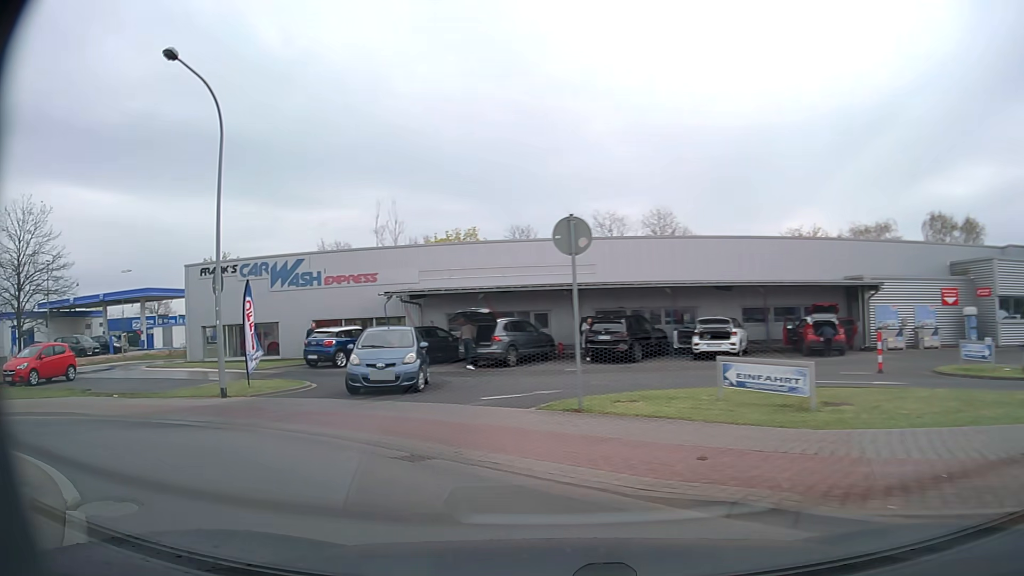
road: tertiary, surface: asphalt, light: Day
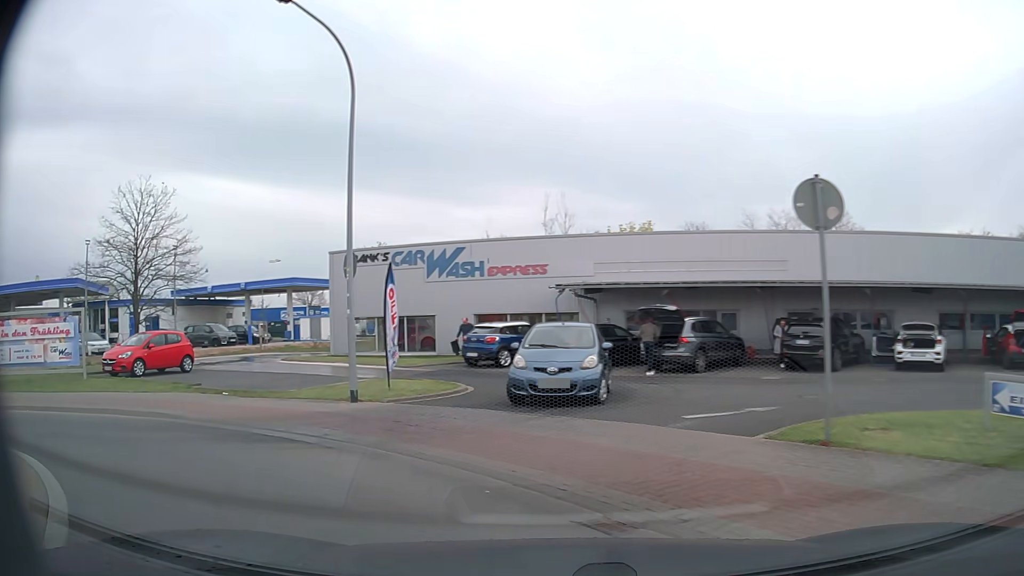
(-0.4, +2.8) m; -14°
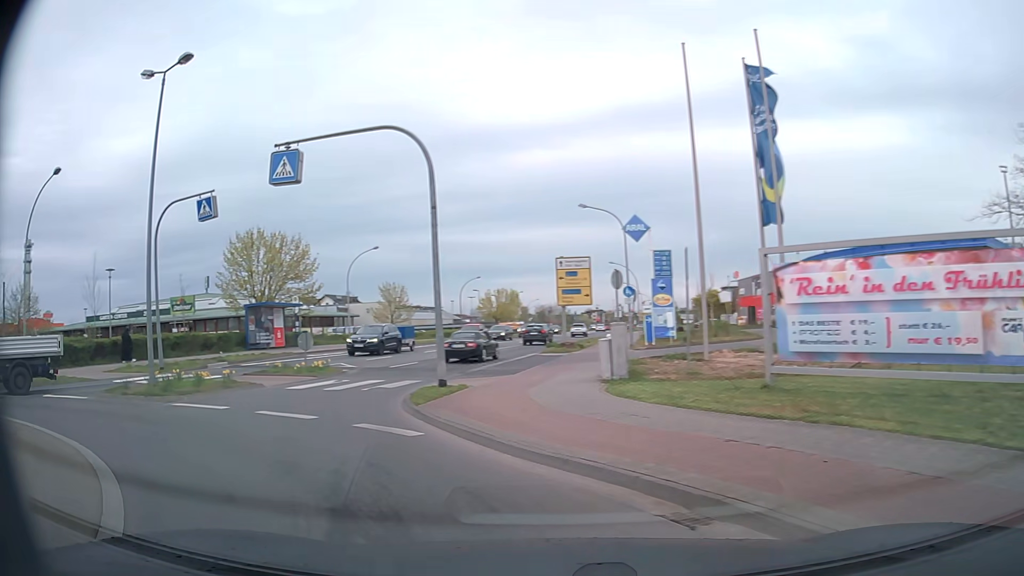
(-8.1, +10.4) m; -77°
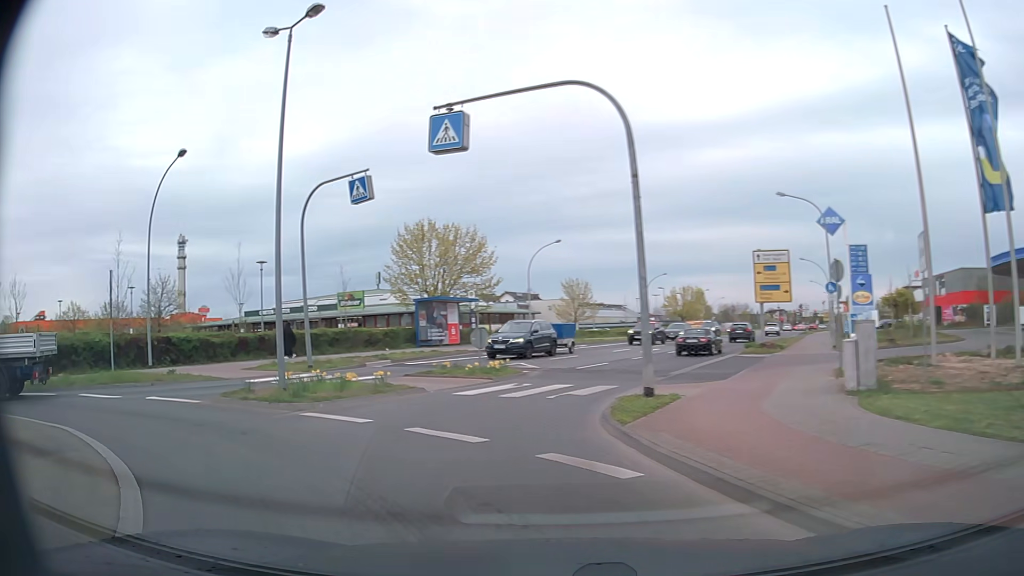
(-0.4, +2.8) m; -16°
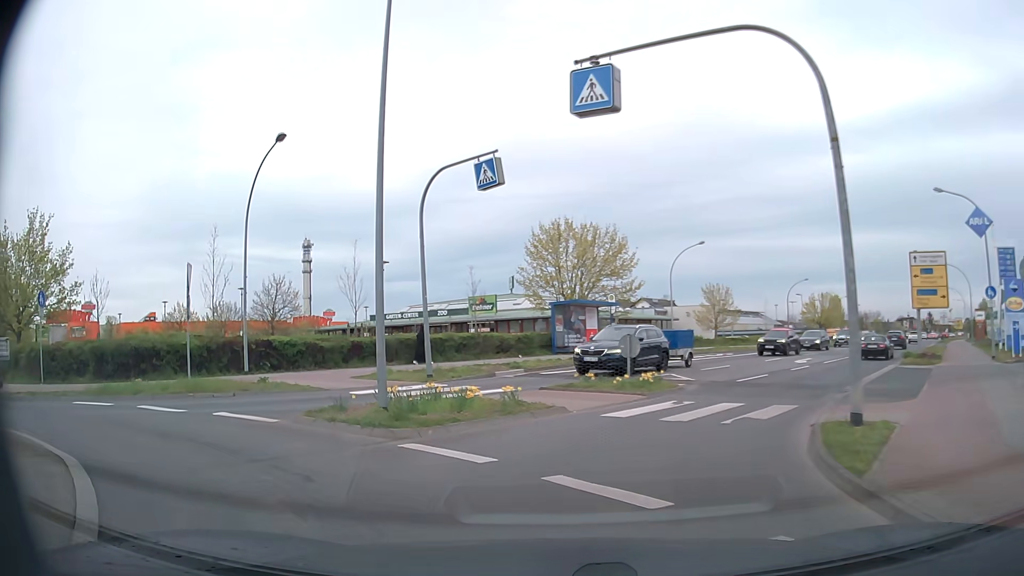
(-0.3, +2.8) m; -11°
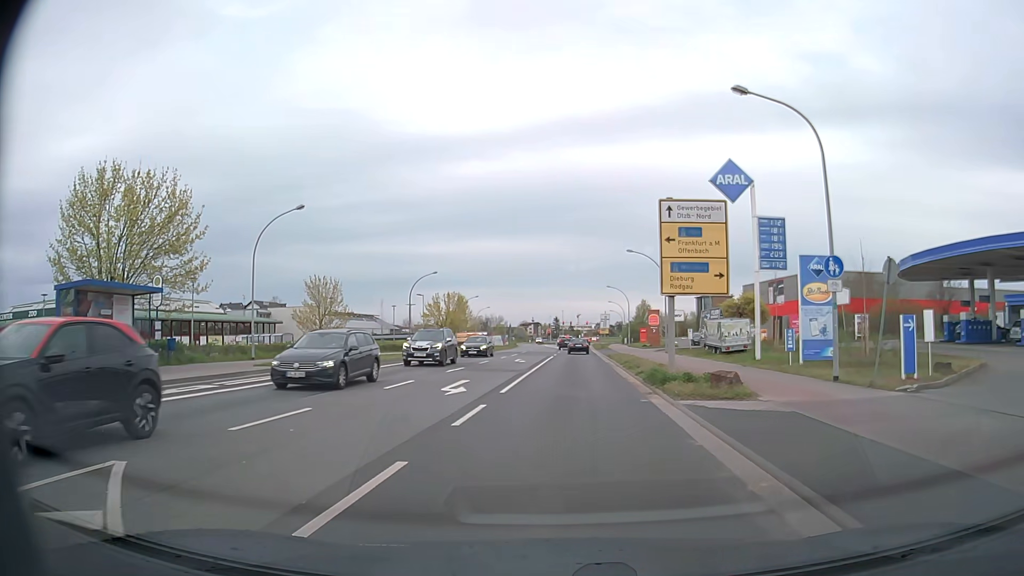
(+3.6, +15.1) m; +33°
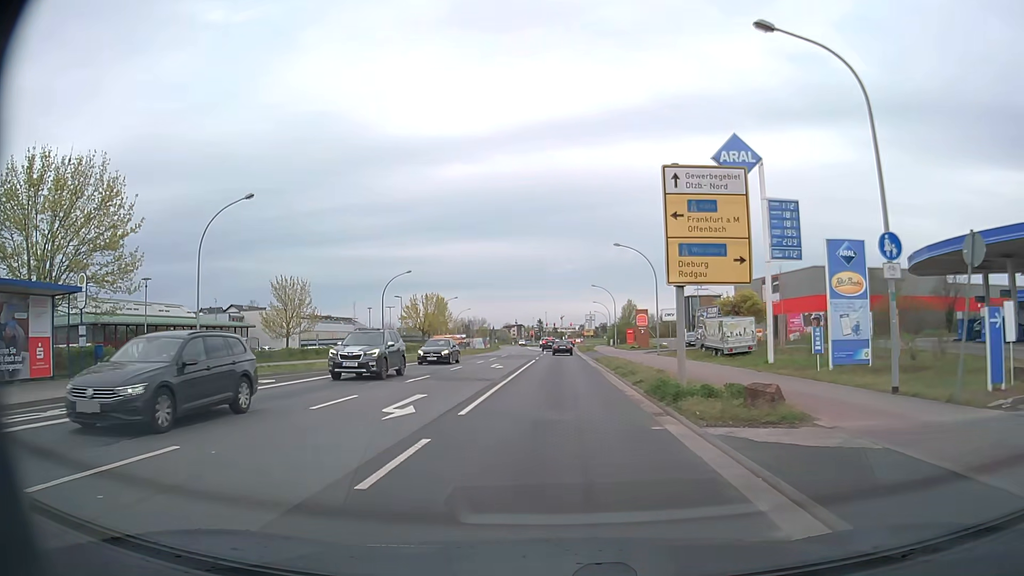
(+0.1, +4.3) m; +1°
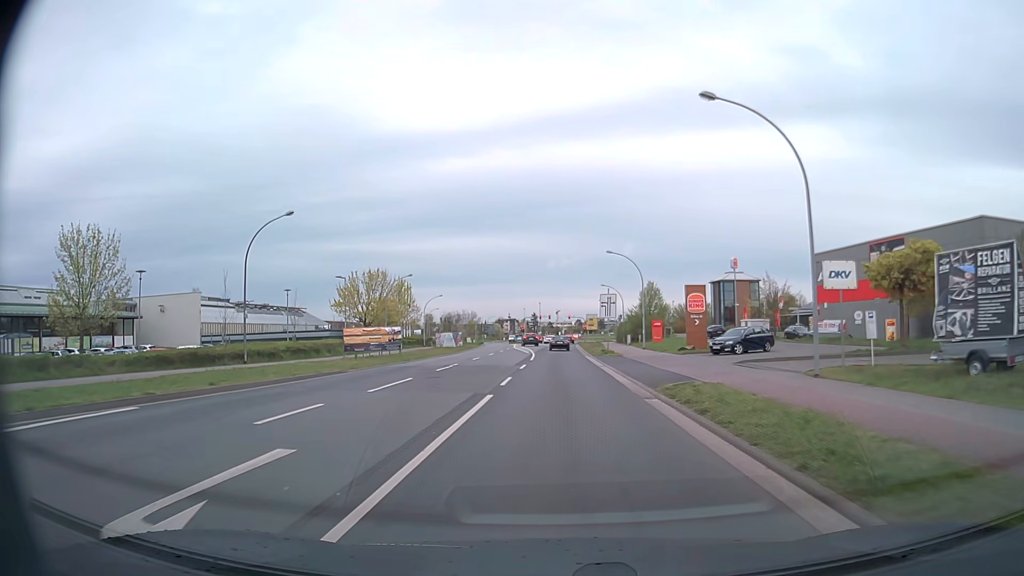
(+0.1, +29.5) m; +1°
(0, +10) (0, +20) (0, +30) (0, +40) (+1, +50) (+1, +60) (+1, +70) (+1, +80) (+2, +90) (+2, +100) m
